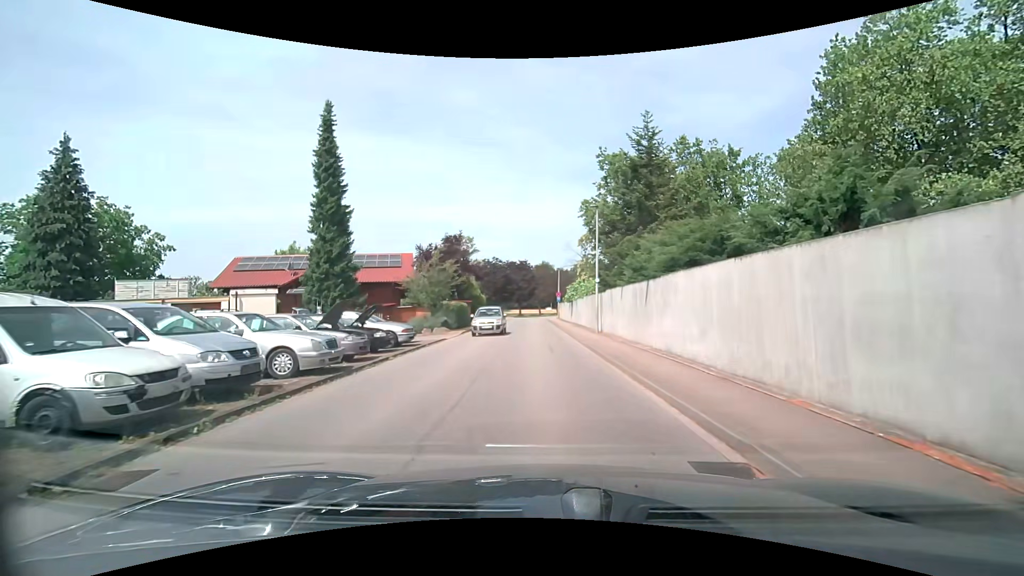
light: Day
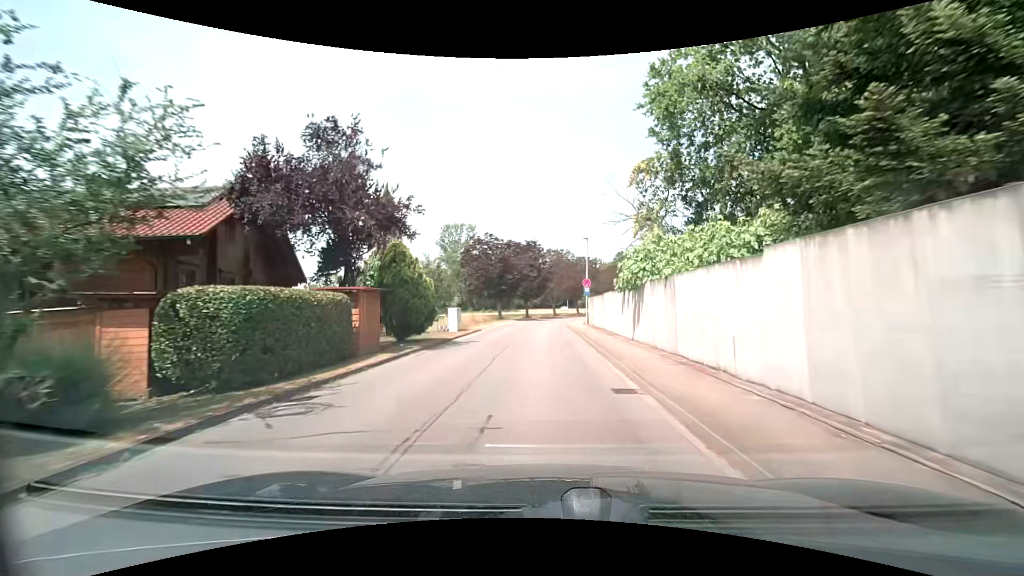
(-0.1, +26.7) m; -2°
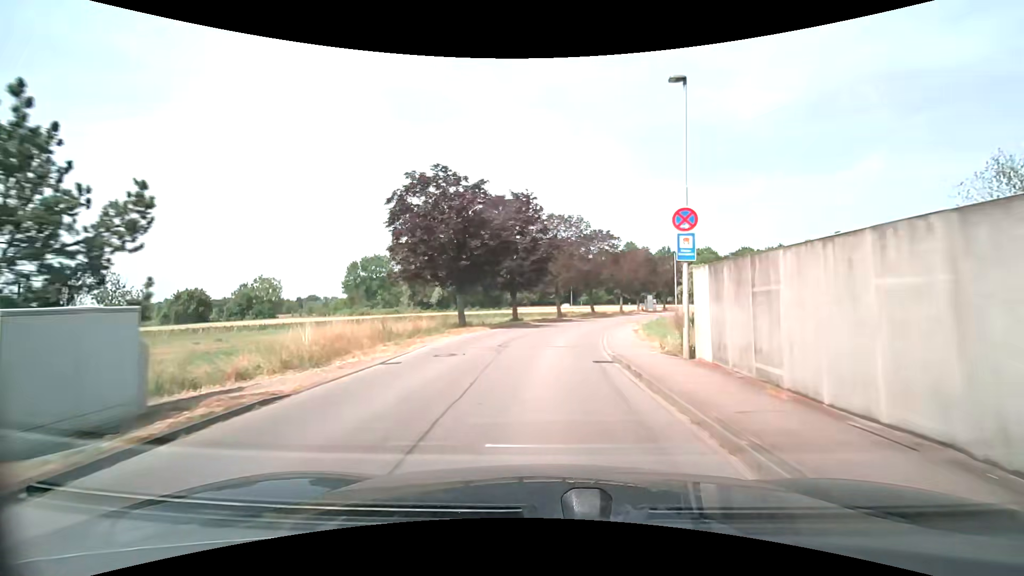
(+0.1, +26.3) m; 0°
(0, +10) (+1, +20) (+2, +30) (+4, +40) (+8, +49) (+12, +58) (+18, +66) (+24, +74) (+31, +81) (+39, +88) m
